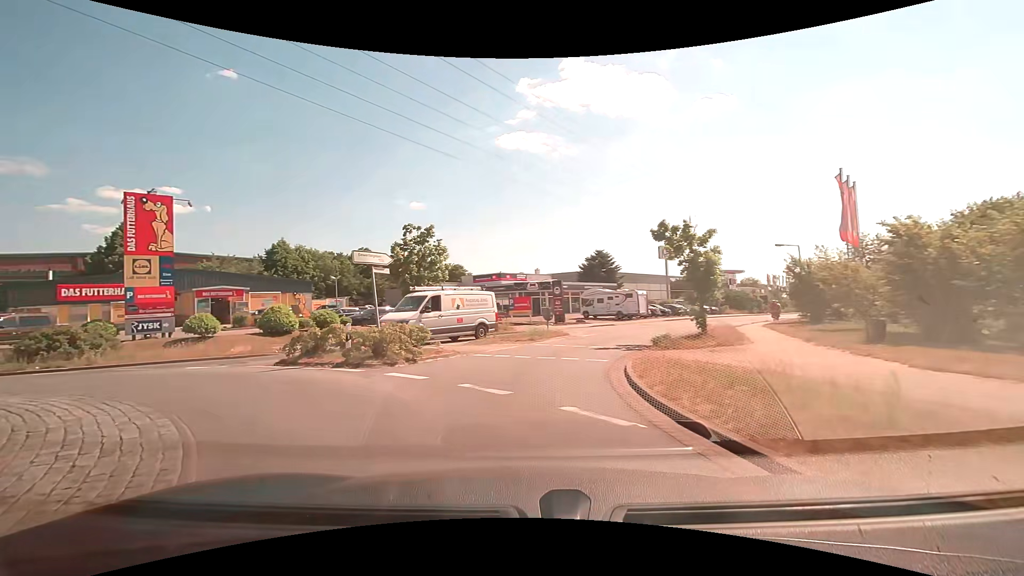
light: Day
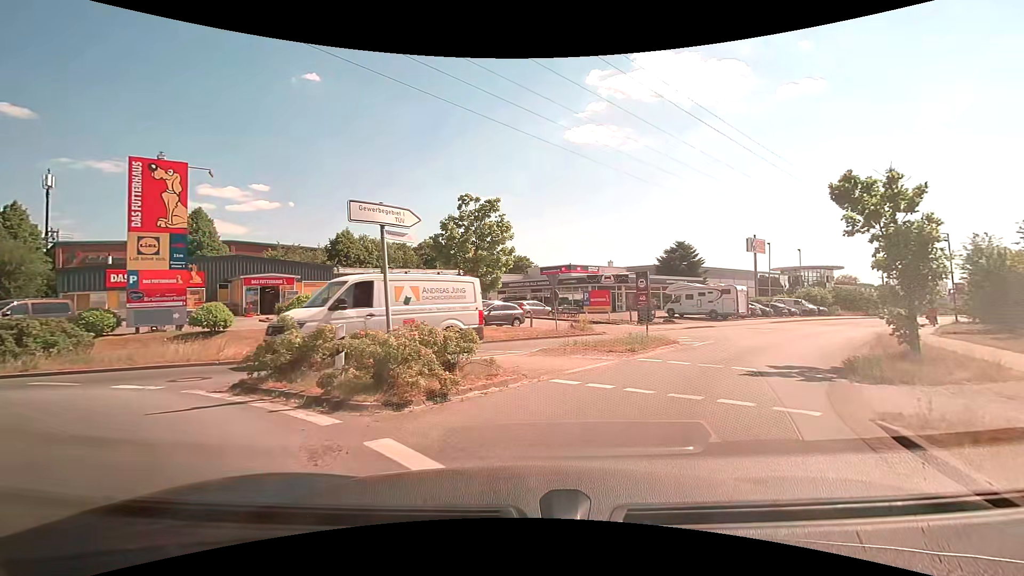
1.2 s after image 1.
(-0.7, +6.0) m; -9°
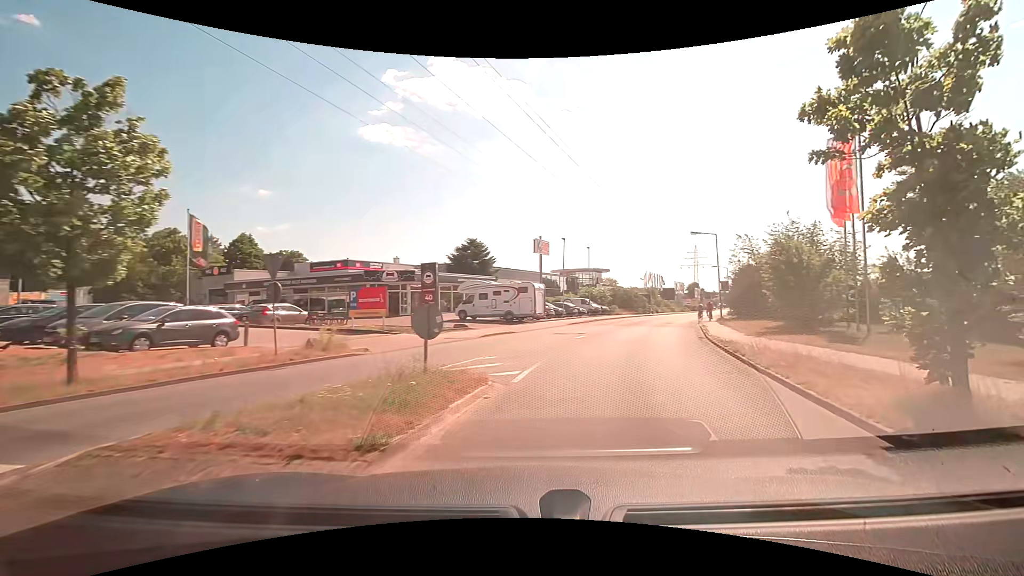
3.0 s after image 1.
(+1.6, +9.1) m; +24°
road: residential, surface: asphalt
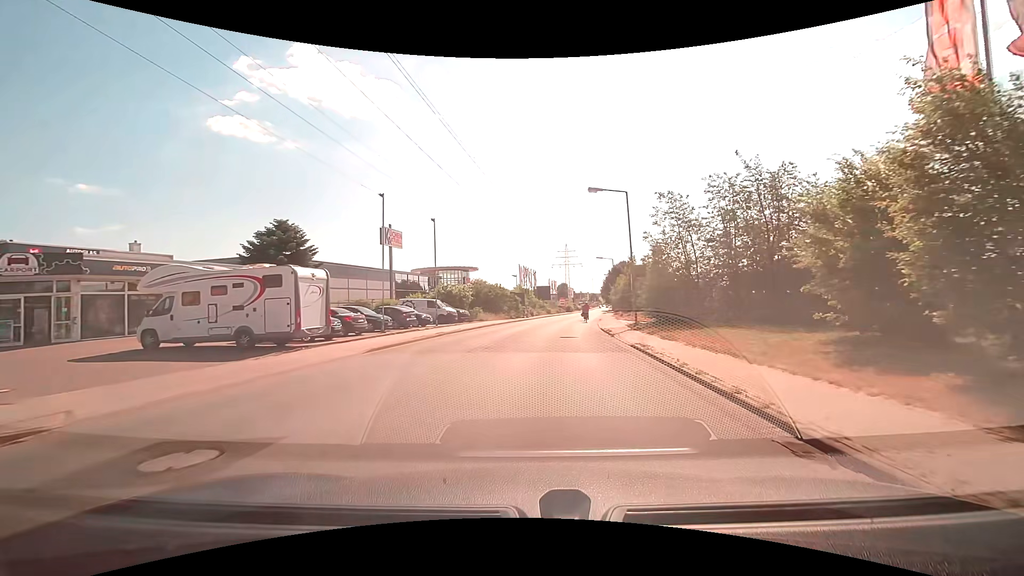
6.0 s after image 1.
(+3.8, +19.1) m; +15°
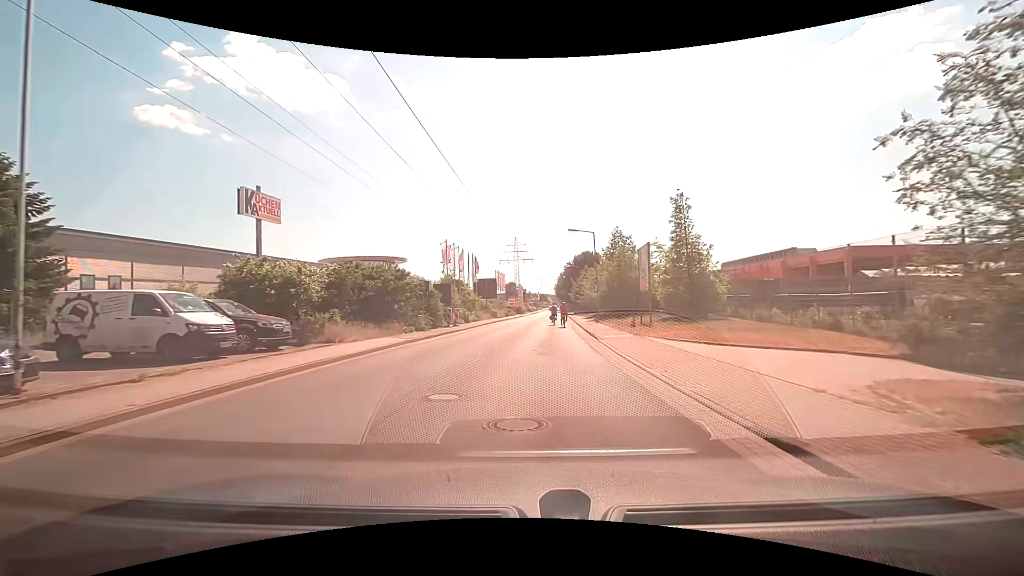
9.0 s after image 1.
(+1.1, +25.3) m; +6°
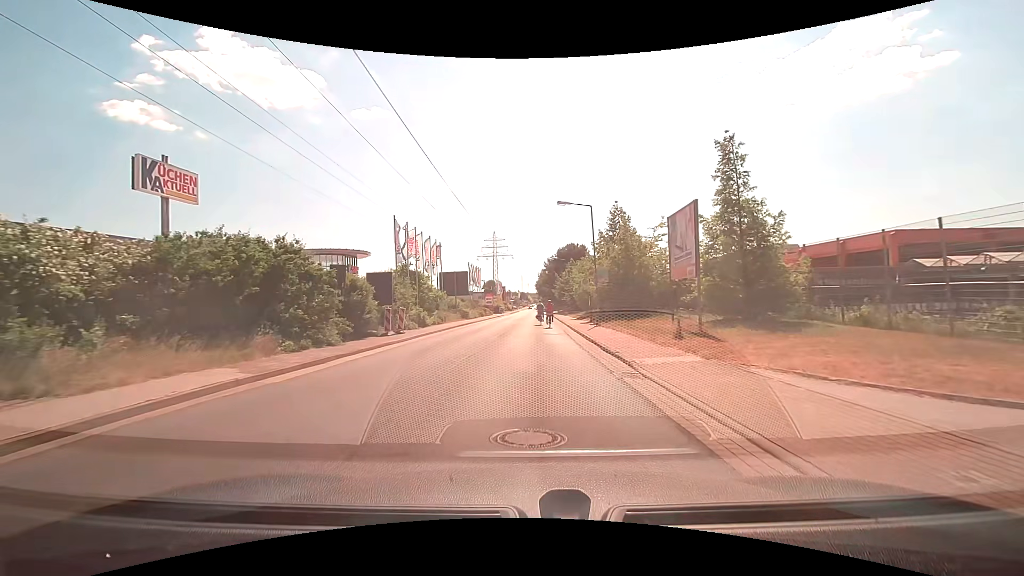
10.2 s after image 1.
(+0.2, +10.5) m; +2°
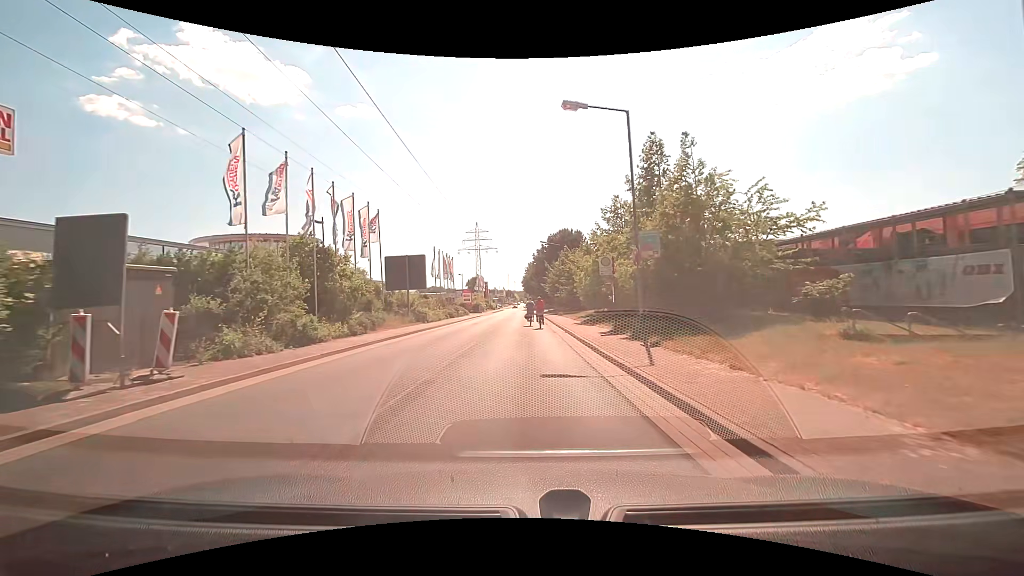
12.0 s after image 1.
(+0.4, +15.2) m; +2°
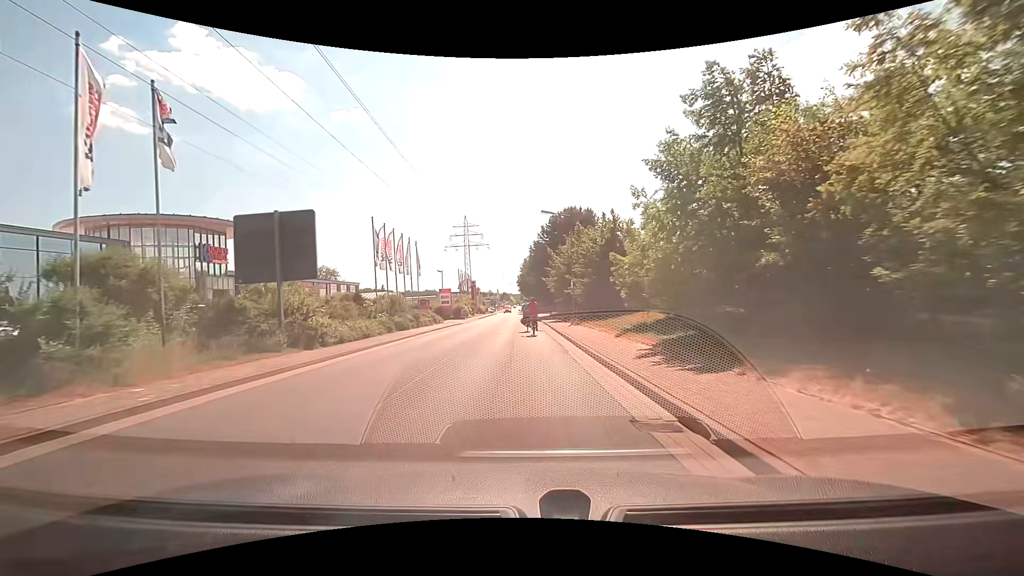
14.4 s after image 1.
(0.0, +18.4) m; +1°
